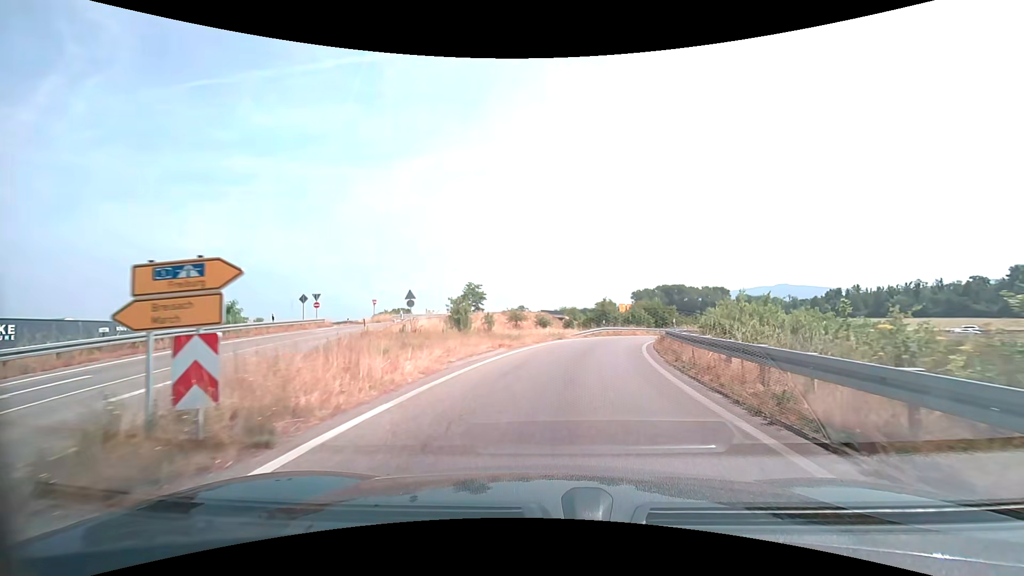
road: trunk_link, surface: asphalt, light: Day
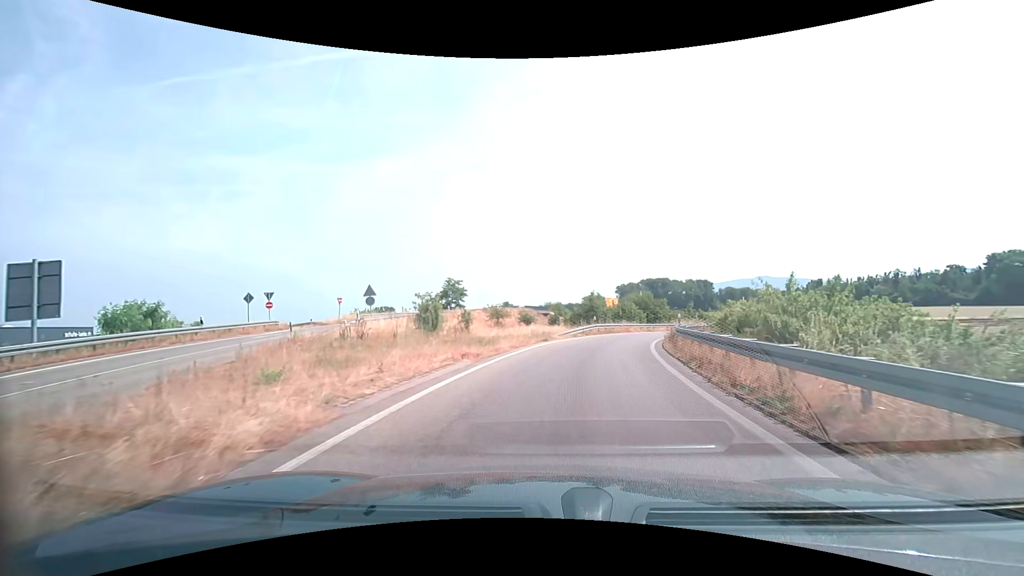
(+0.1, +5.3) m; +2°
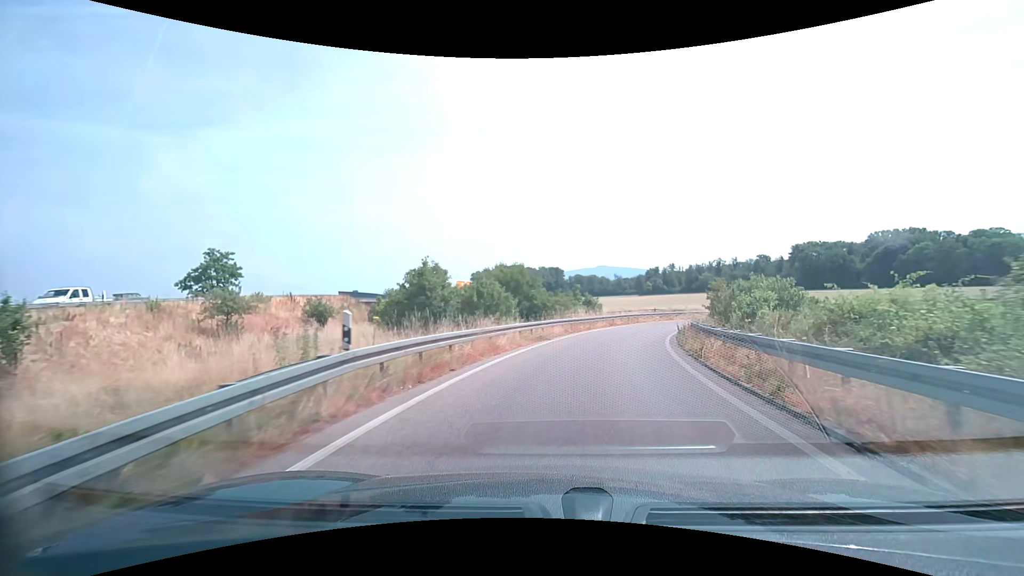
(+3.8, +29.8) m; +16°
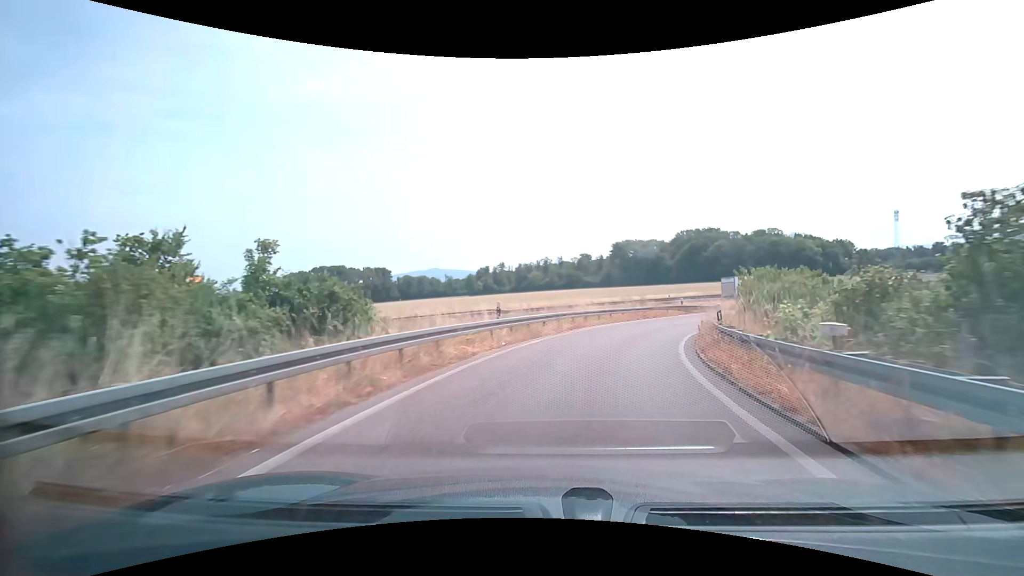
(+6.1, +33.4) m; +19°
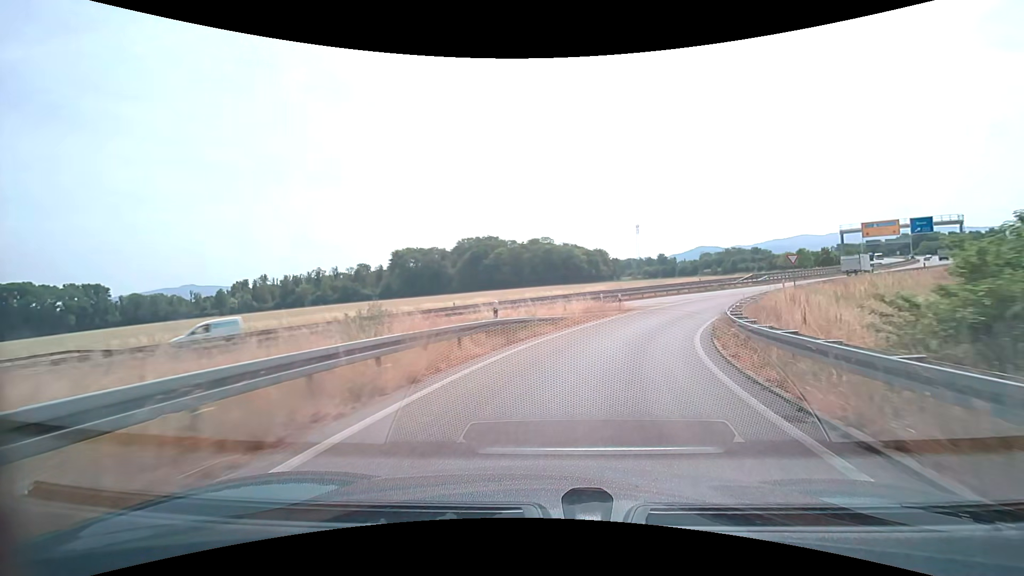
(+5.2, +27.3) m; +24°
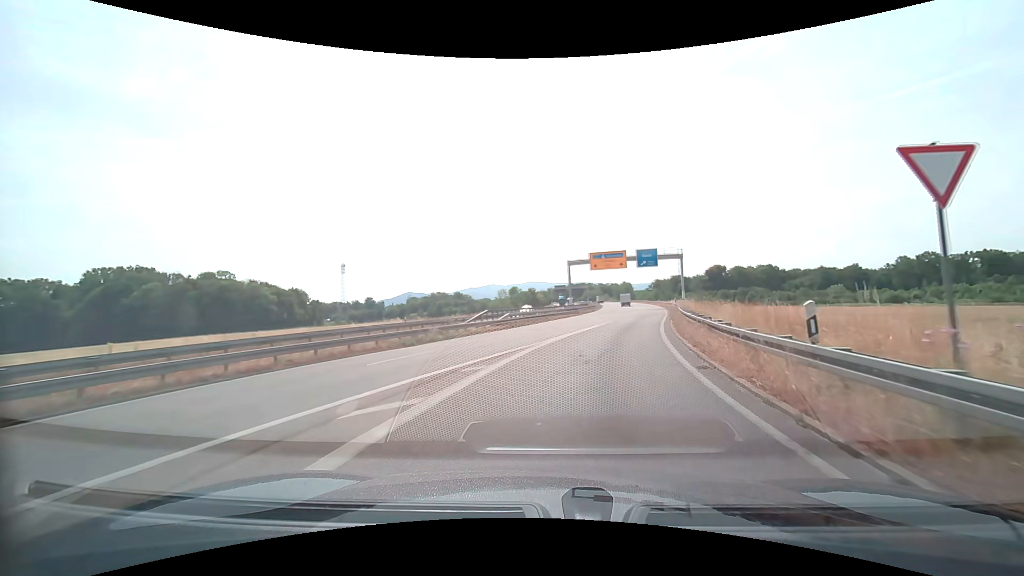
(+9.1, +33.3) m; +31°
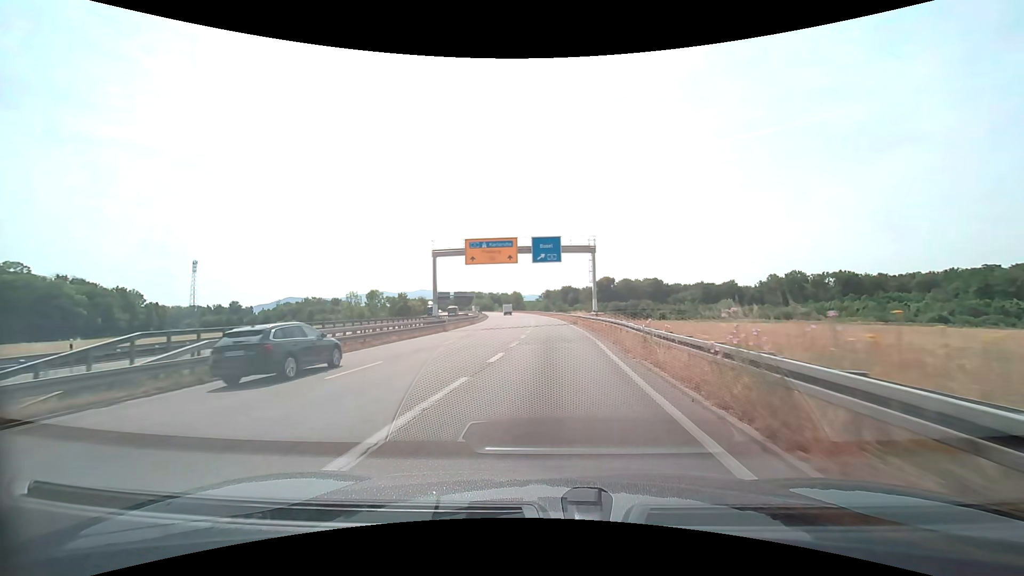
(+4.3, +24.3) m; +15°
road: trunk
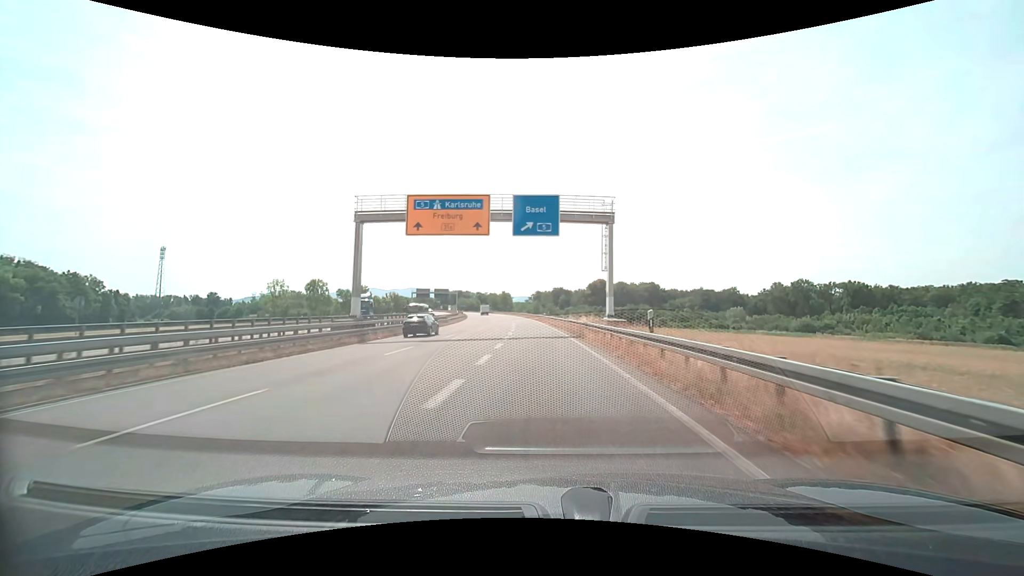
(+0.3, +18.6) m; +1°
